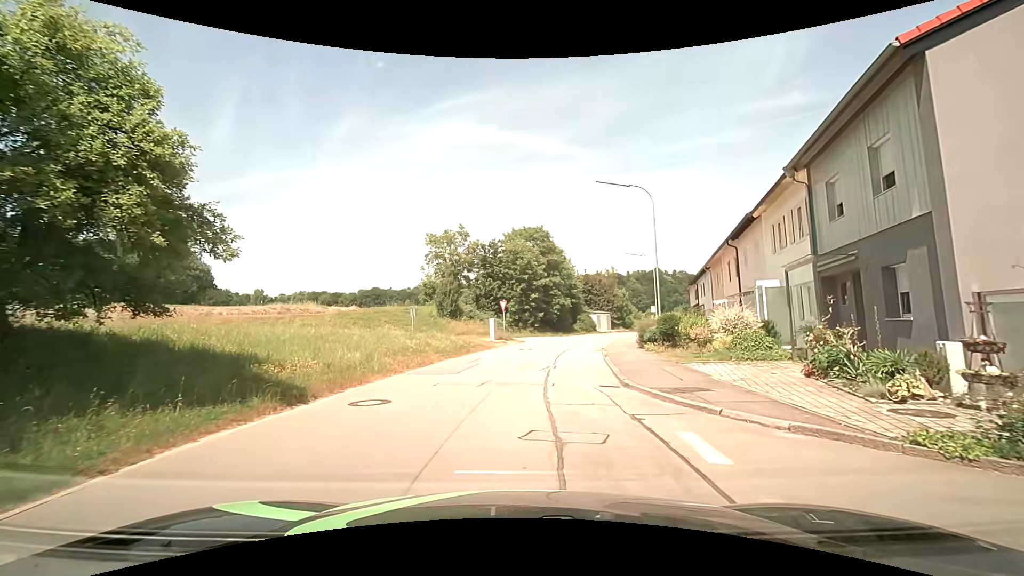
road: residential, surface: asphalt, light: Day
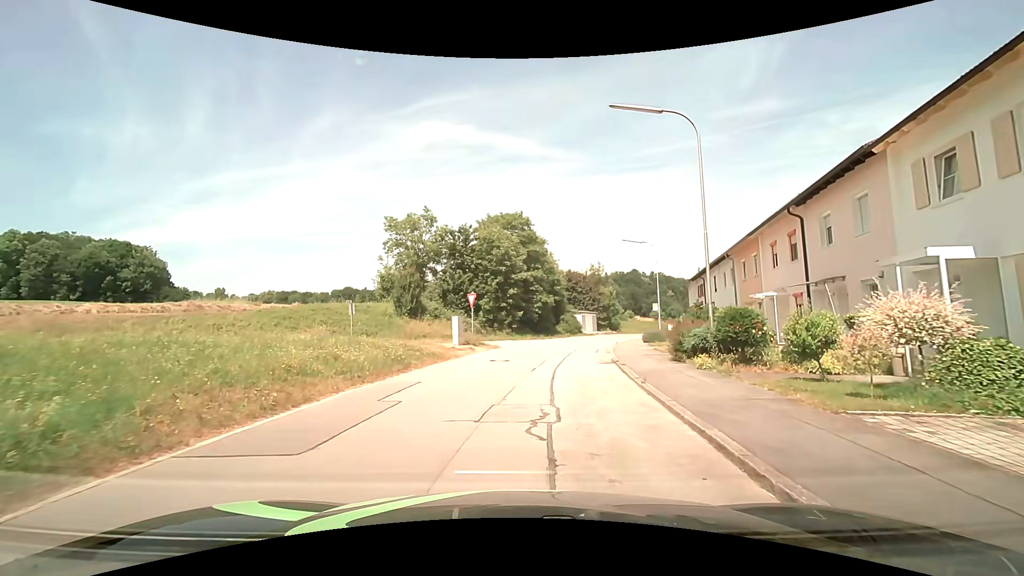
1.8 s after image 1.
(+0.3, +9.0) m; +4°
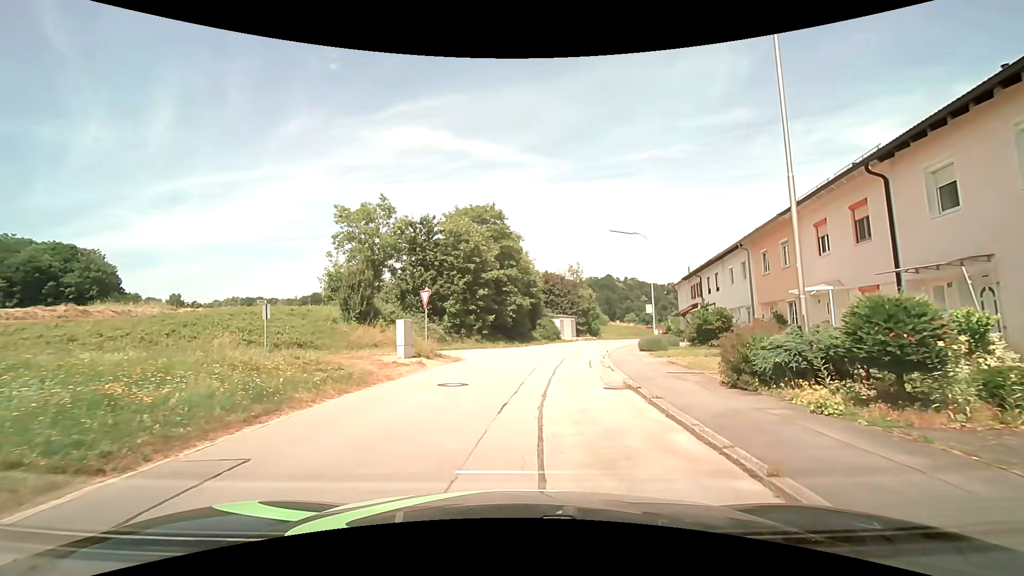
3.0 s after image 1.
(+0.1, +6.5) m; +2°
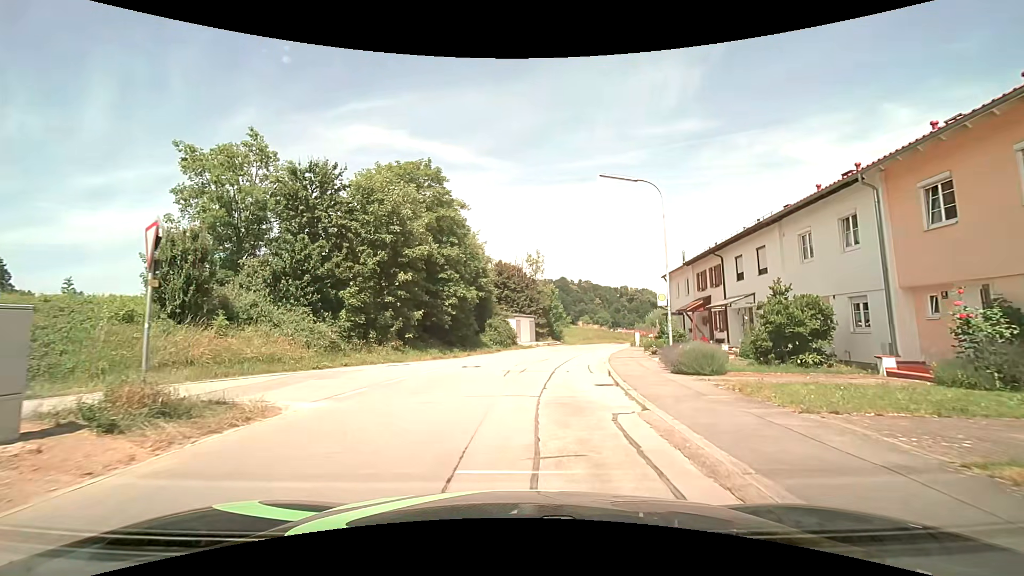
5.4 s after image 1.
(+0.7, +13.8) m; +6°
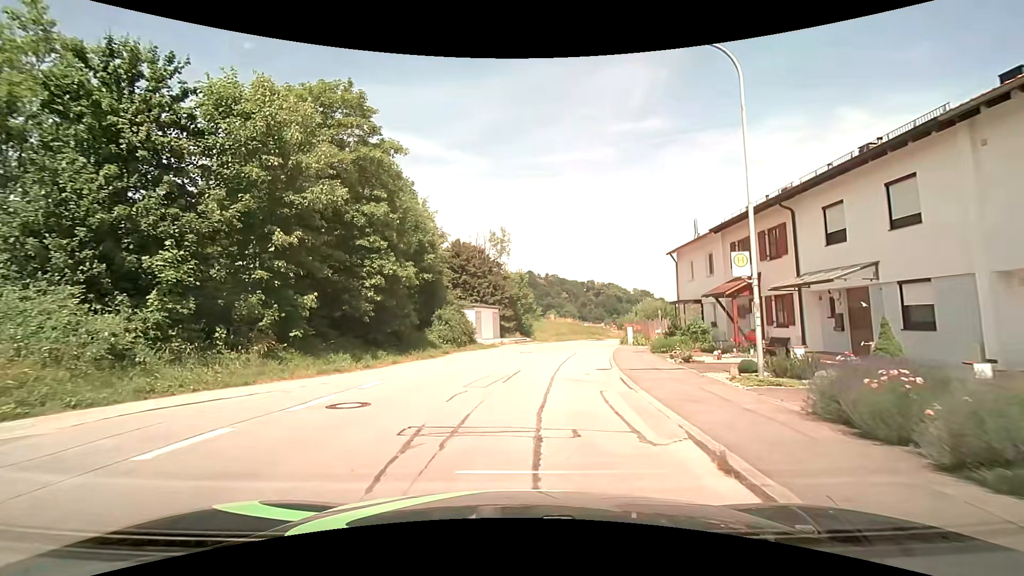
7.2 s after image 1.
(+0.3, +11.1) m; +4°
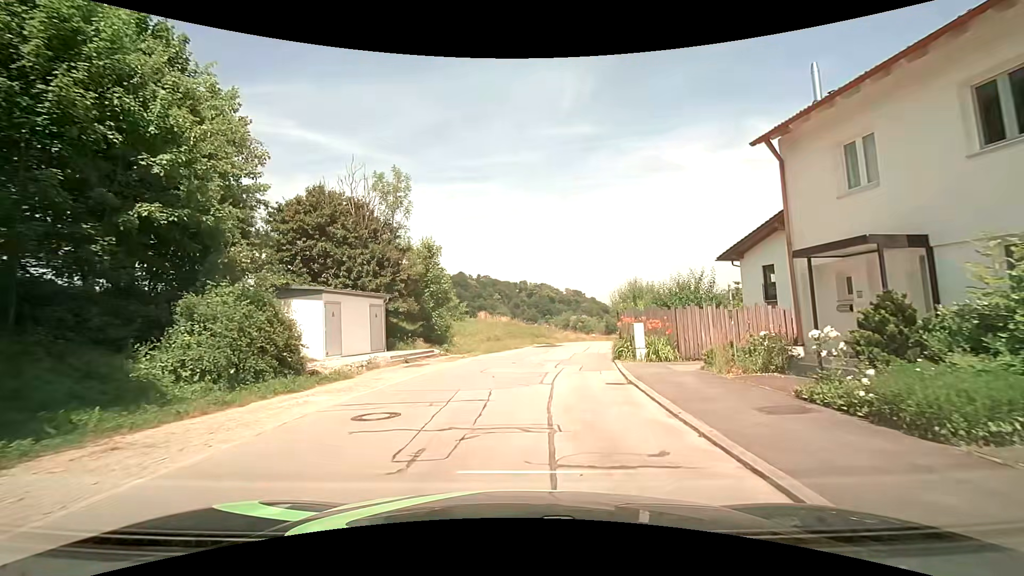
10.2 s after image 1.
(+1.1, +20.0) m; +7°
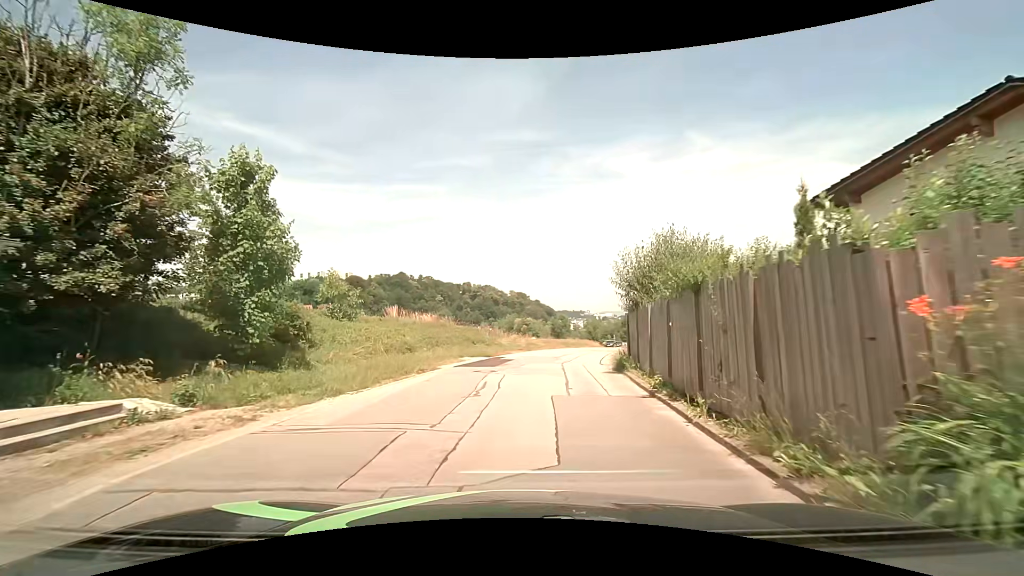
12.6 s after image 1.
(+0.9, +16.6) m; +6°
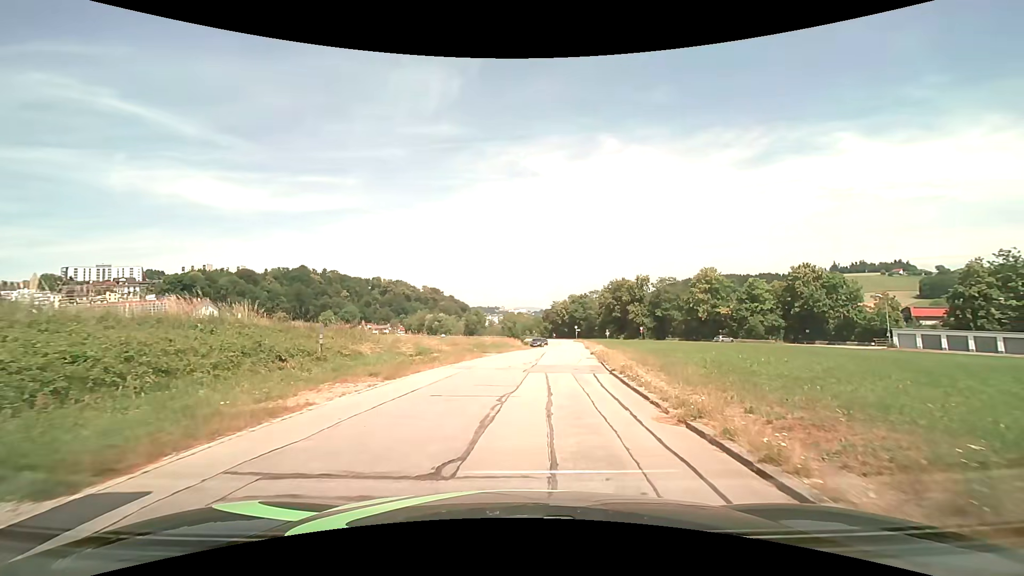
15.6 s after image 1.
(+1.7, +21.3) m; +10°
(0, +10) (+1, +20) (+3, +30) (+4, +40) (+5, +50) (+6, +60) (+8, +70) (+9, +79) (+10, +89) (+11, +99) m
